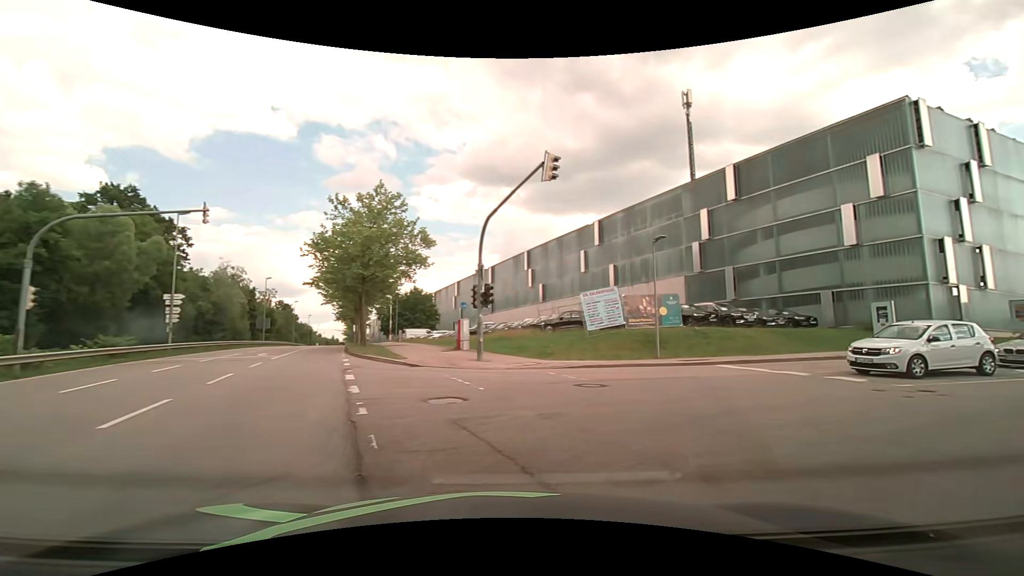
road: secondary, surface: asphalt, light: Day
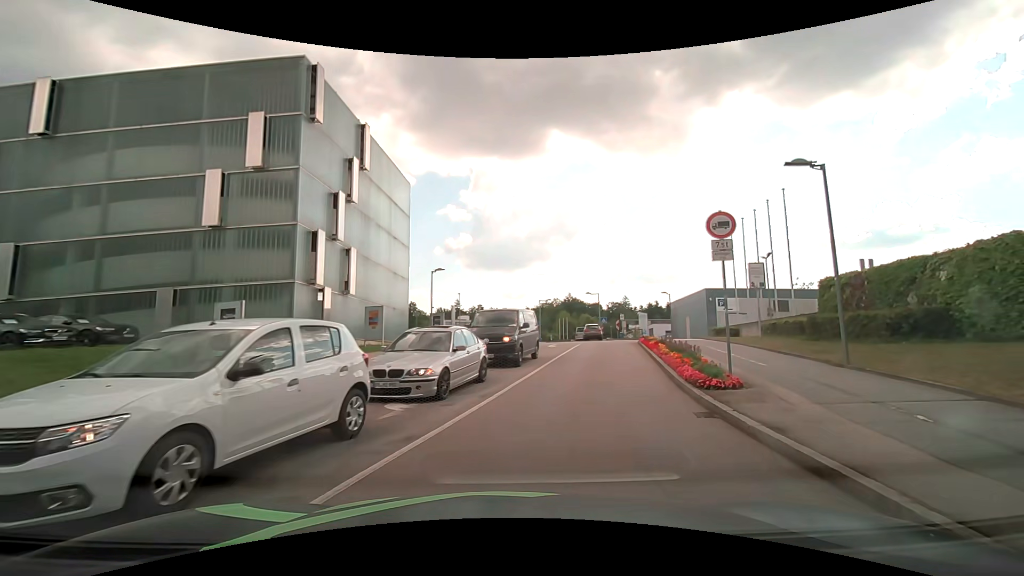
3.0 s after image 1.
(+7.0, +10.2) m; +64°
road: residential
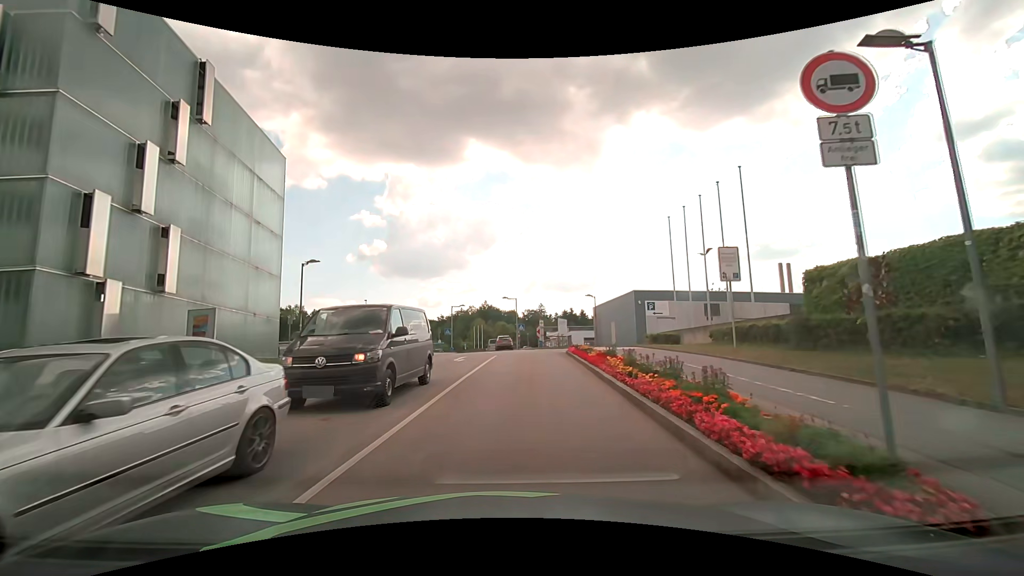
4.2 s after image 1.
(+0.8, +7.1) m; +10°
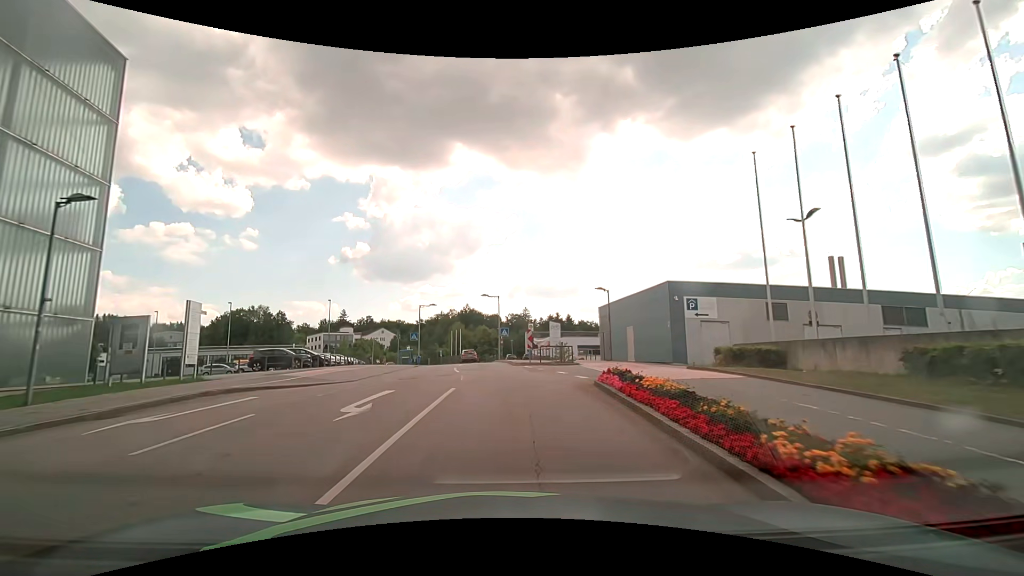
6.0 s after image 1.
(+0.2, +13.4) m; +2°
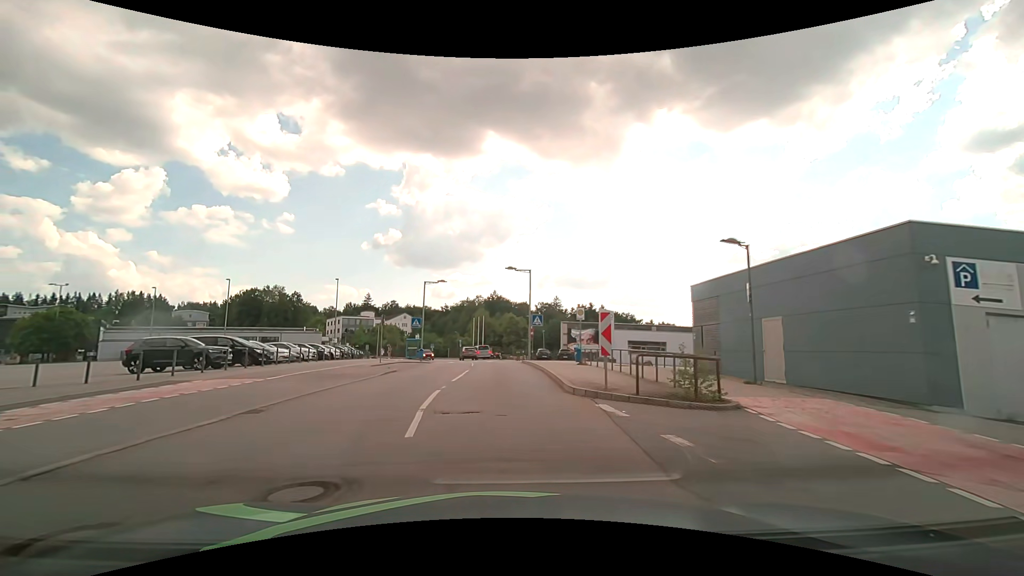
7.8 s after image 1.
(-0.5, +15.5) m; -4°
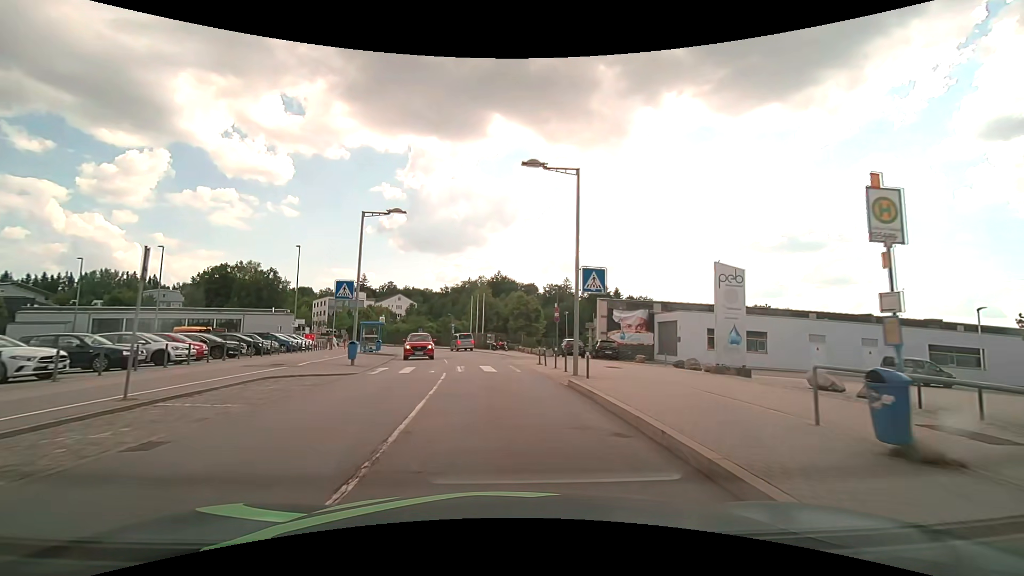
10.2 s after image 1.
(-0.3, +21.7) m; 0°
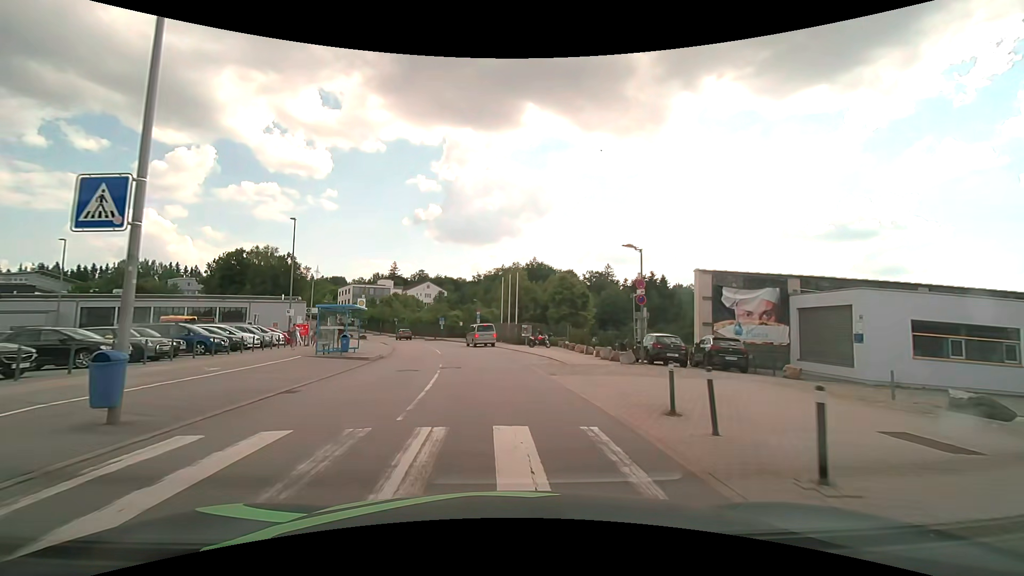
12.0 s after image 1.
(-0.4, +15.3) m; -4°
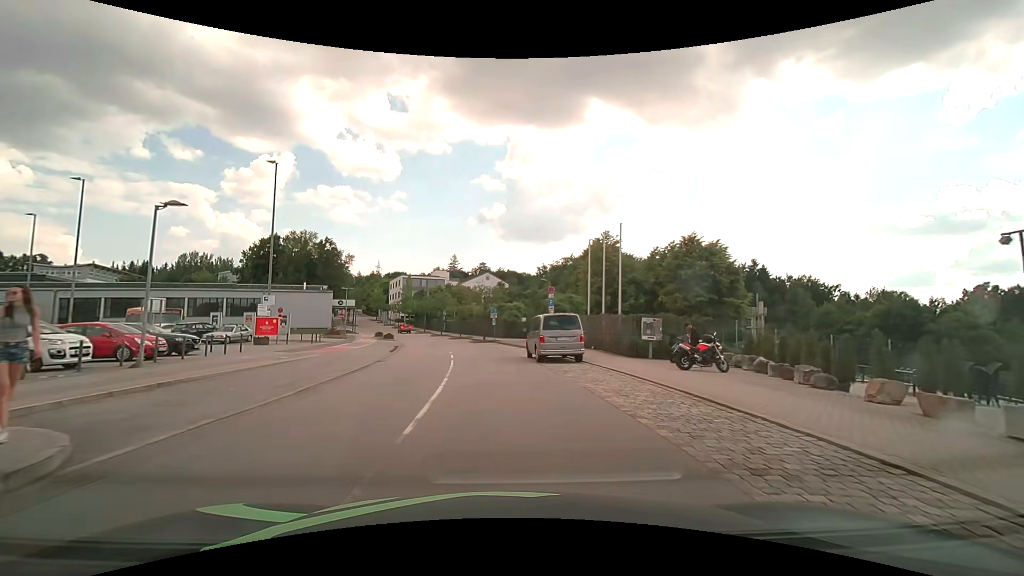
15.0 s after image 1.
(-1.5, +24.2) m; -7°
(0, +10) (-1, +20) (-2, +30) (-4, +40) (-6, +50) (-8, +59) (-11, +69) (-14, +78) (-18, +88) (-21, +97) m
